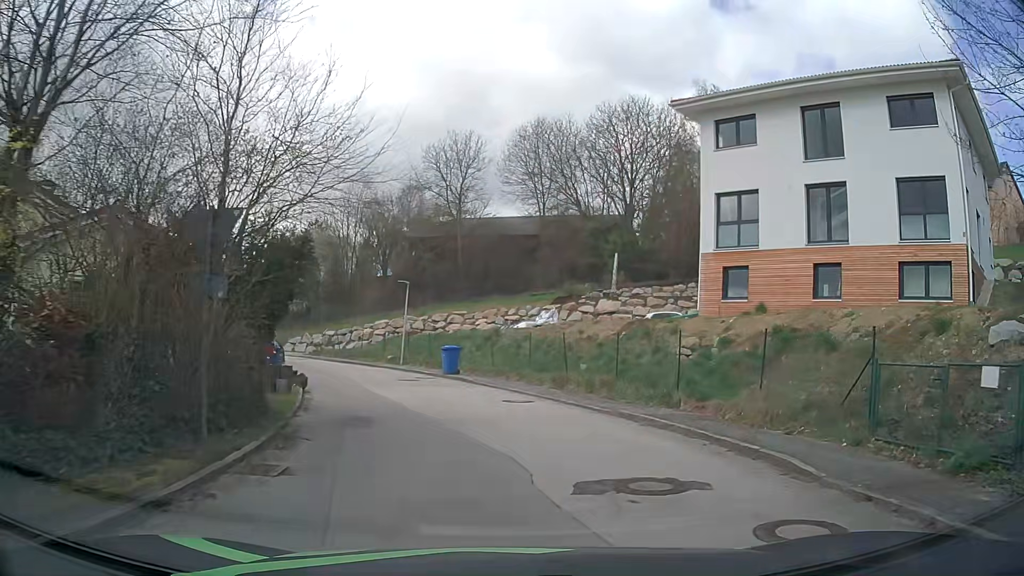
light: Day
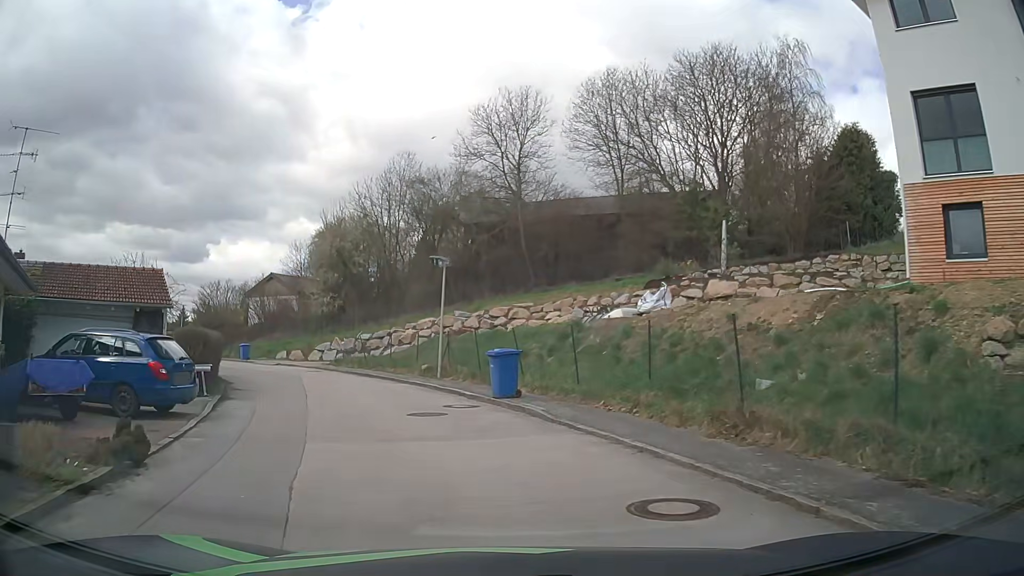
(-0.4, +11.0) m; -7°
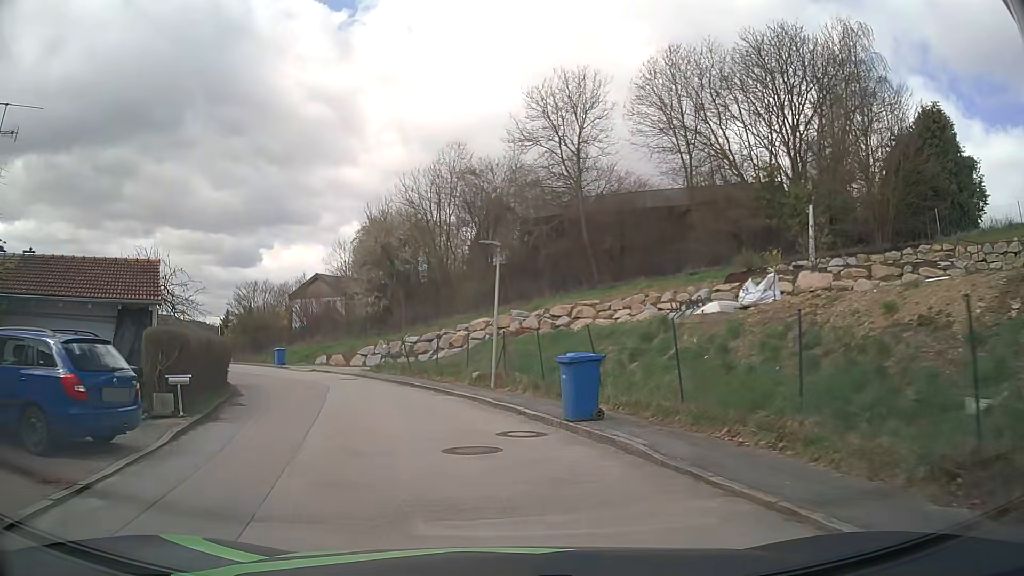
(-0.2, +4.2) m; -5°
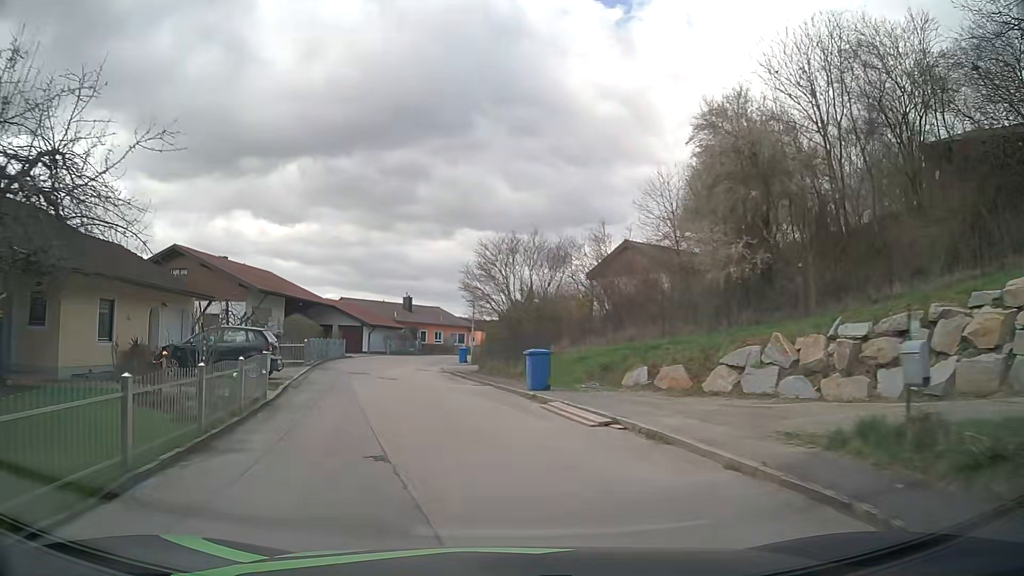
(-5.4, +23.8) m; -25°
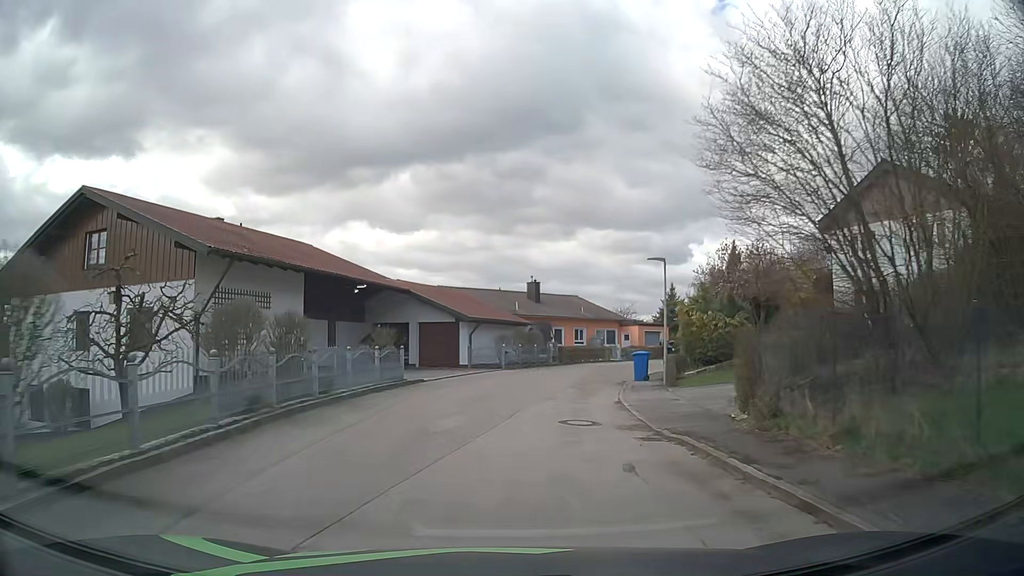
(-2.9, +22.1) m; -11°
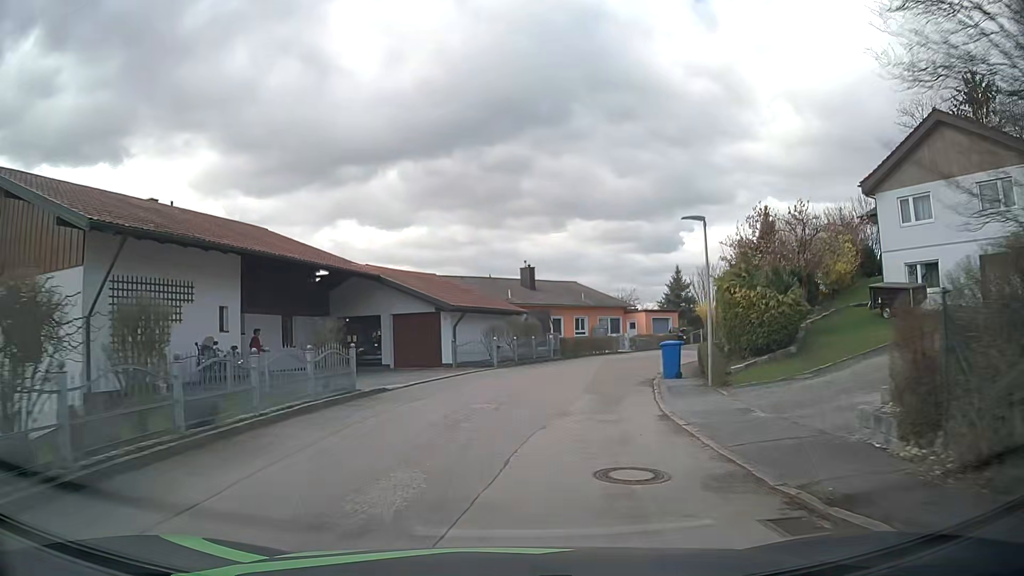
(+0.1, +5.6) m; +1°
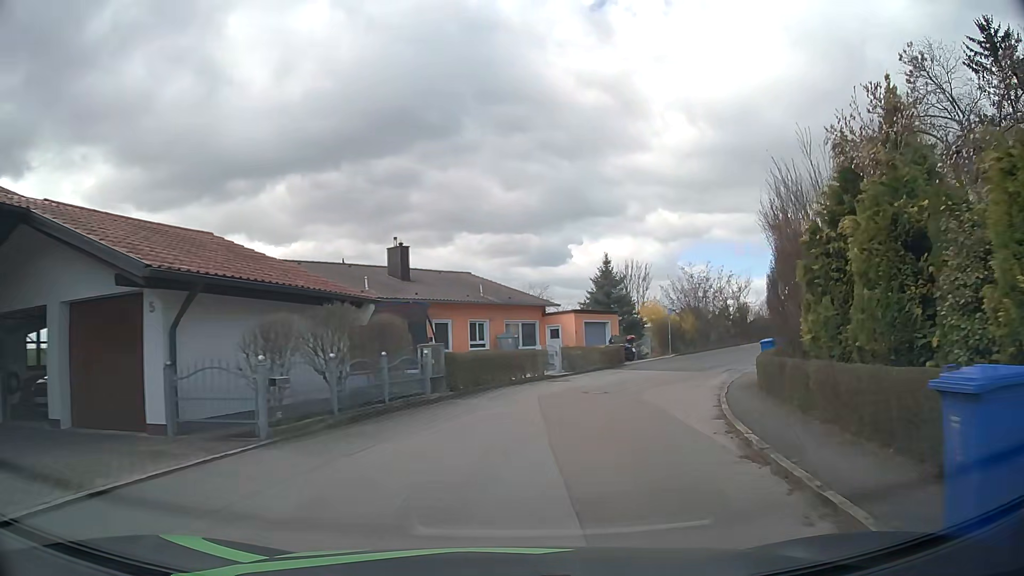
(+0.9, +16.4) m; +8°
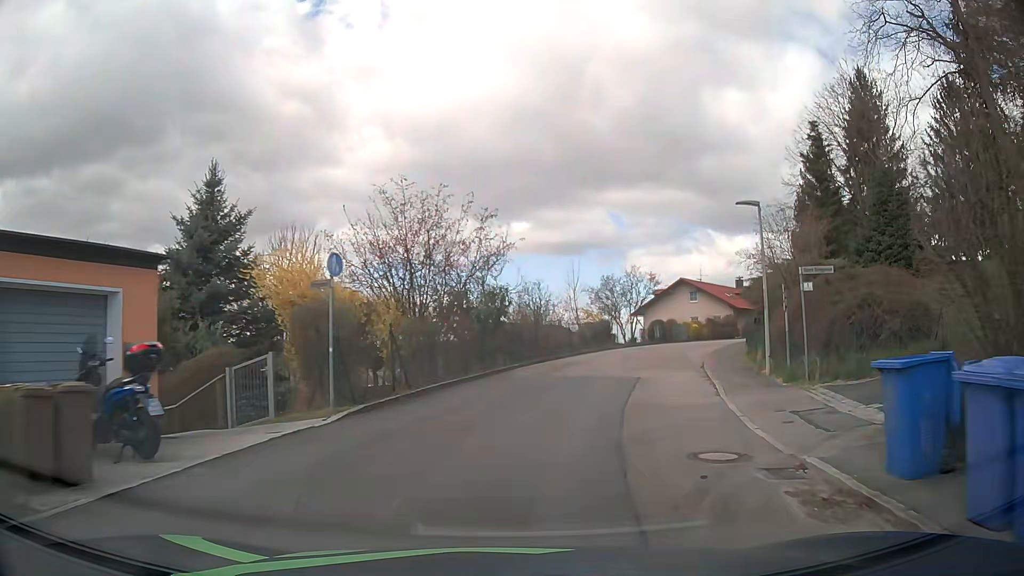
(+6.0, +25.5) m; +27°
(+1, +10) (+3, +20) (+6, +29) (+11, +38) (+16, +47) (+21, +55) (+27, +63) (+34, +70) (+42, +77) (+50, +83) m
